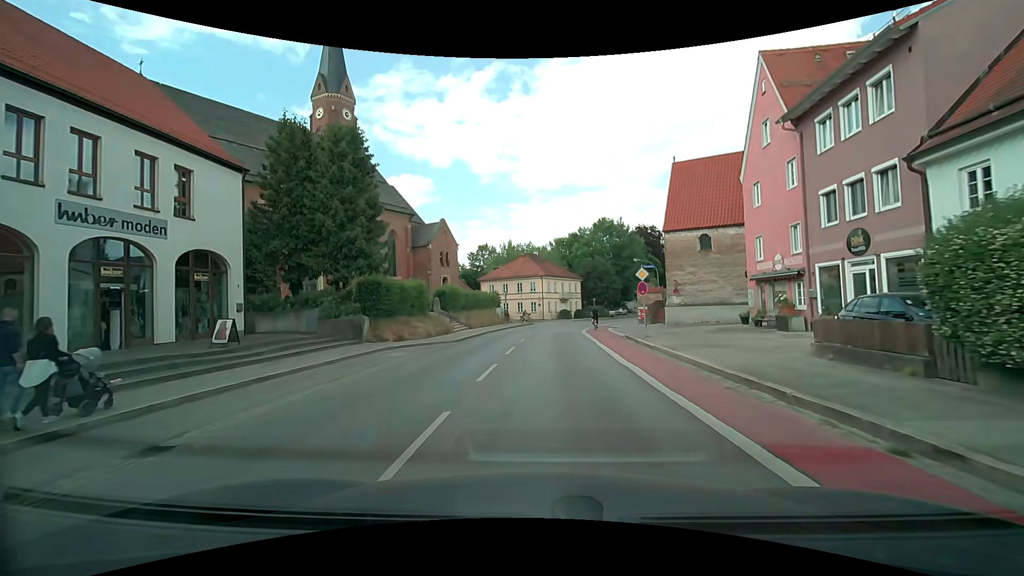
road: secondary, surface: asphalt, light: Day
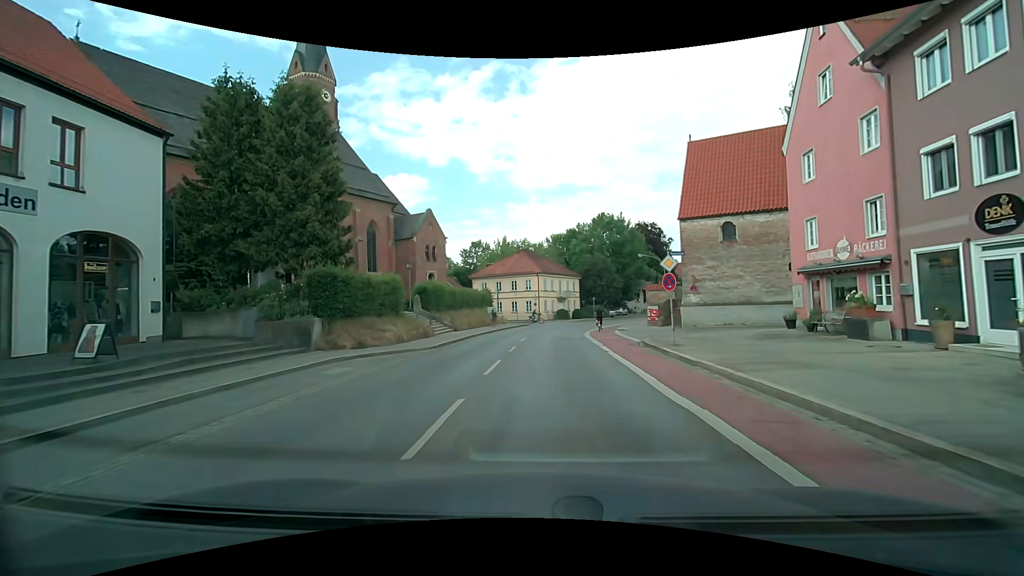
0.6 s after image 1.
(0.0, +5.1) m; +1°
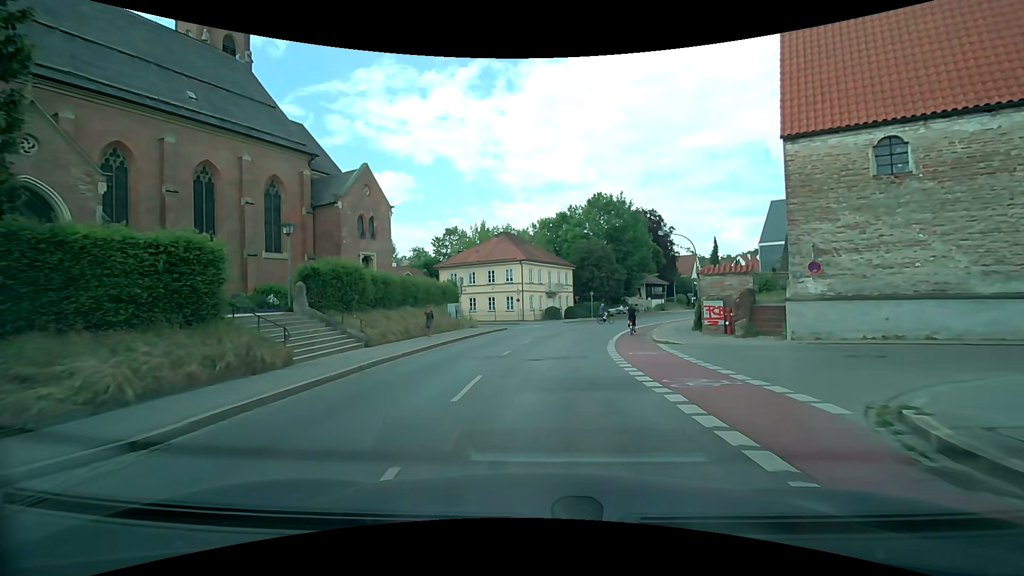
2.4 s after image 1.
(+0.1, +15.1) m; +1°
(0, +10) (+1, +20) (+2, +30) (+5, +39) (+8, +49) (+13, +58) (+18, +66) (+24, +74) (+31, +82) (+38, +89) m
